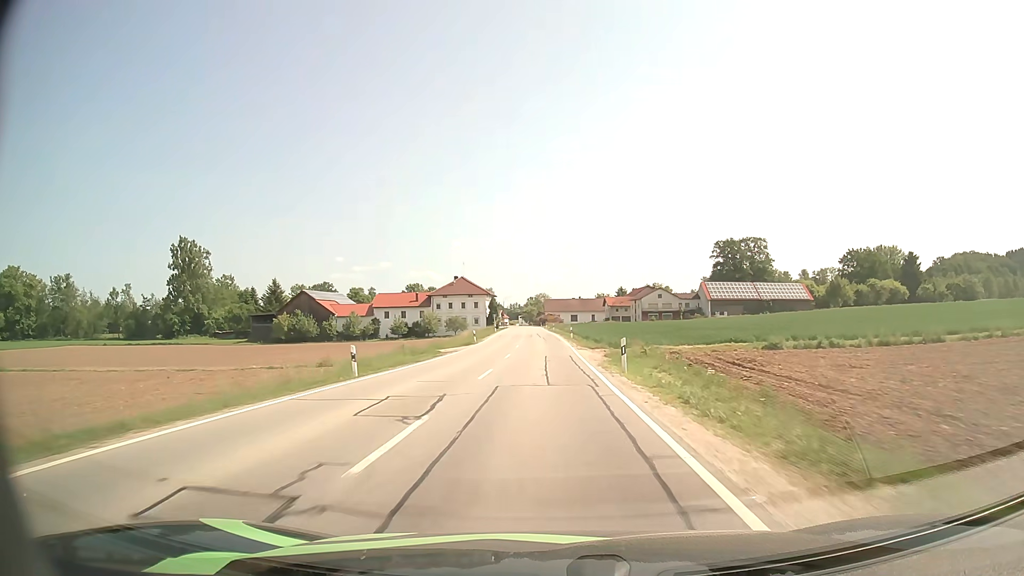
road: secondary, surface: asphalt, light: Day
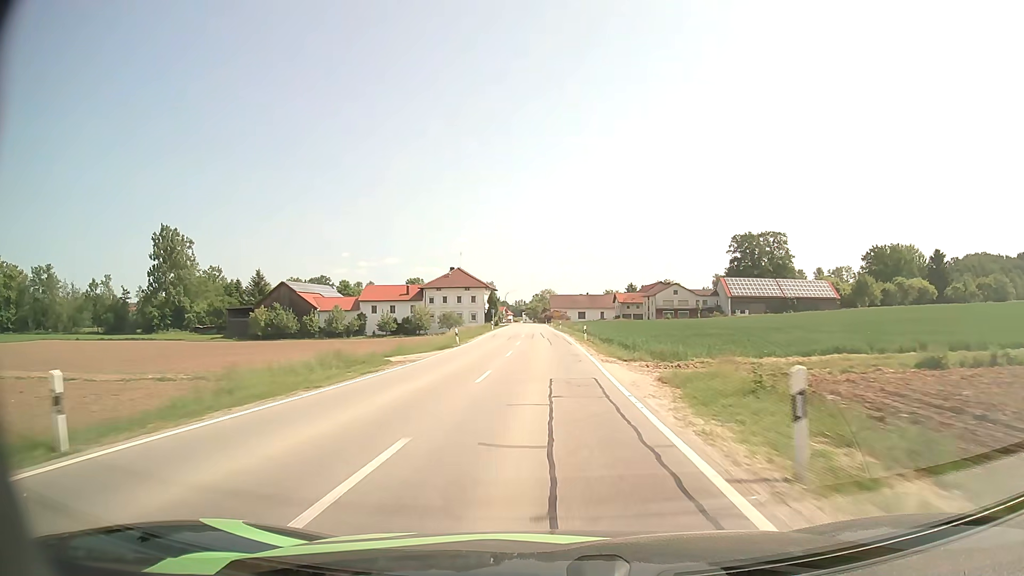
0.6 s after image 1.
(-0.1, +13.2) m; 0°
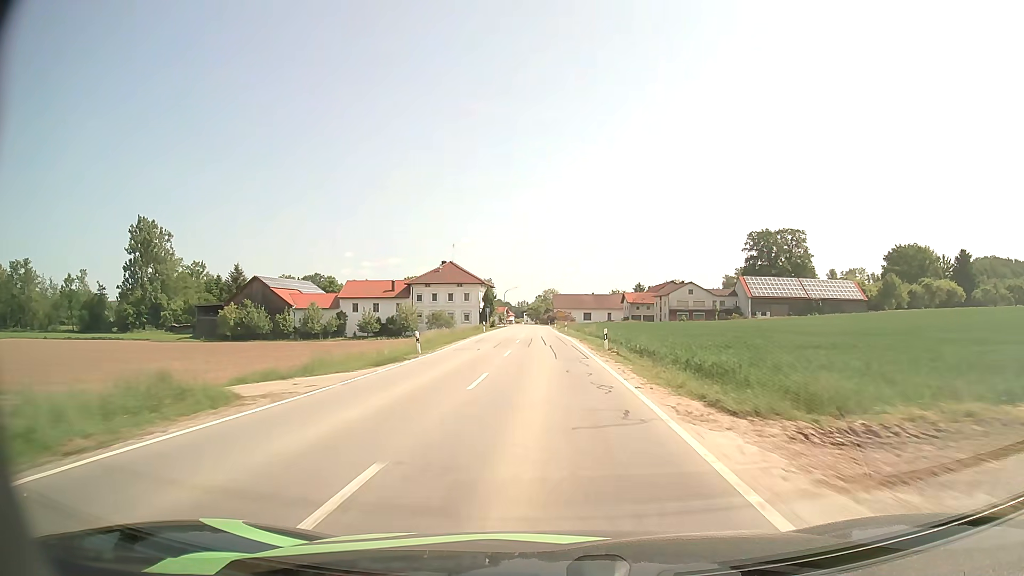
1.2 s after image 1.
(-0.1, +13.0) m; 0°
(0, +10) (0, +20) (0, +30) (0, +40) (0, +50) (0, +60) (-1, +70) (-1, +80) (-1, +90) (-1, +100) m
